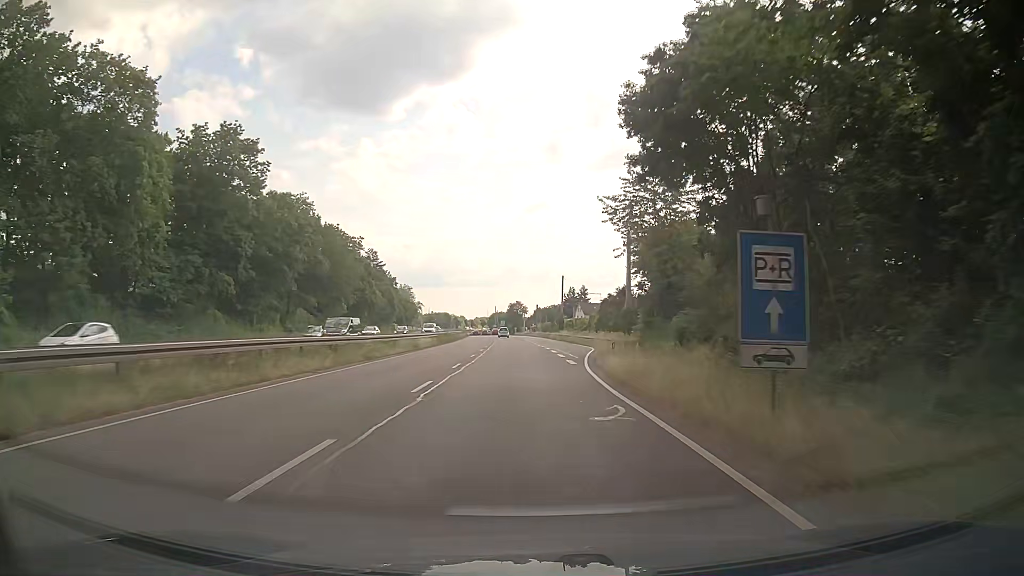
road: trunk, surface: asphalt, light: Day
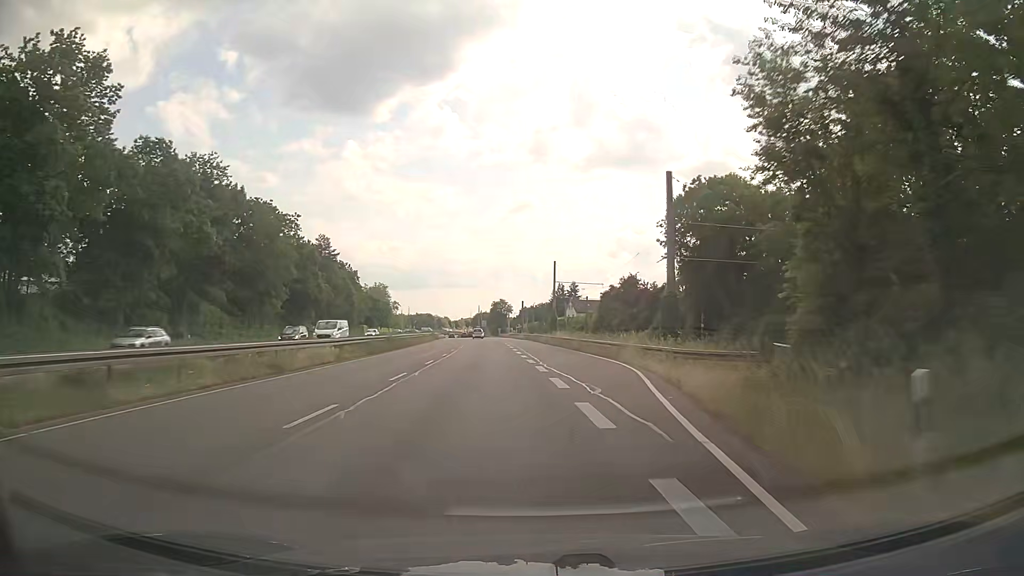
(+0.4, +22.9) m; +2°
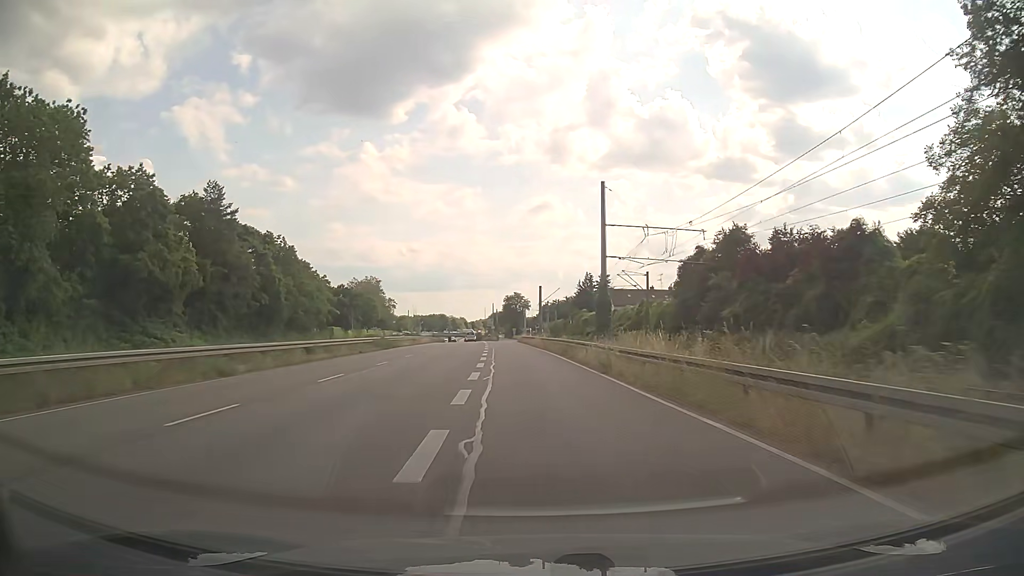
(-0.1, +44.7) m; -1°
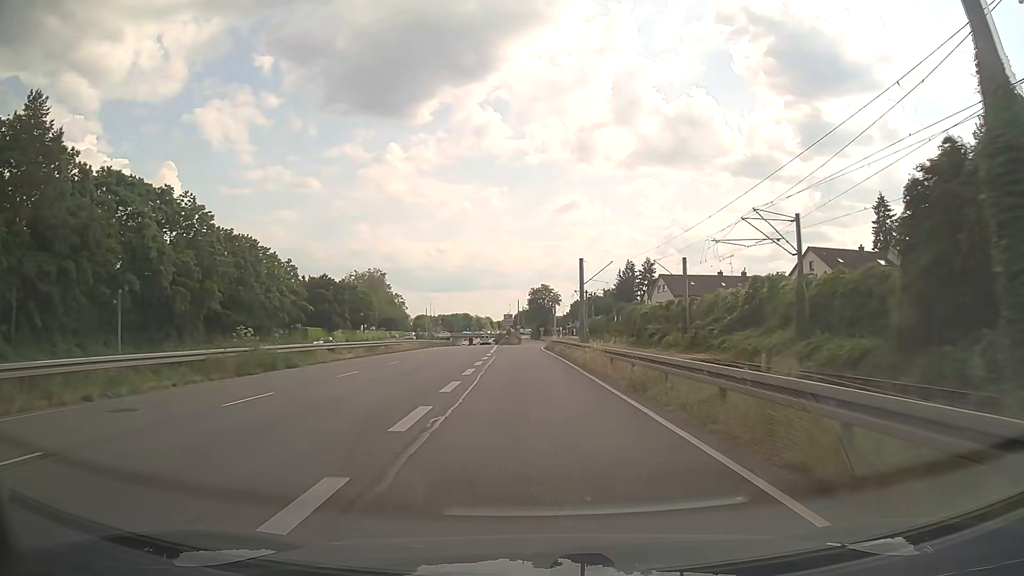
(-0.7, +32.7) m; -3°
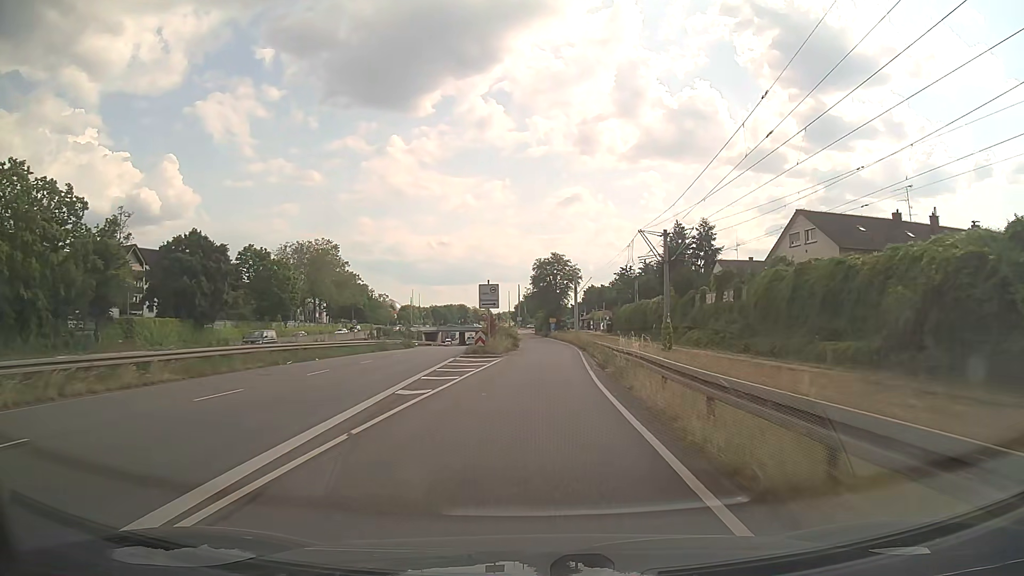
(-0.5, +53.0) m; 0°
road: trunk_link
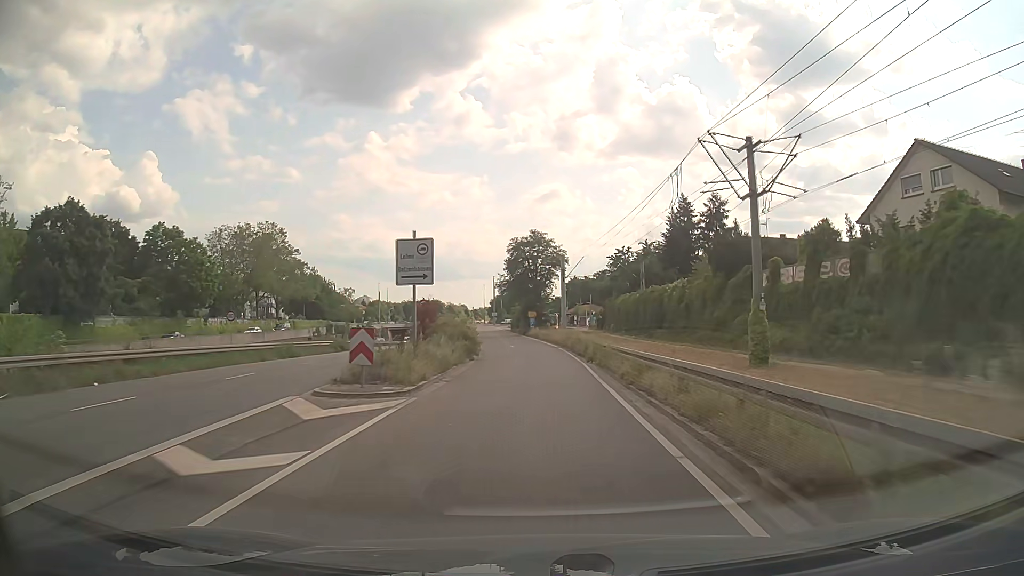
(+0.3, +20.4) m; +2°
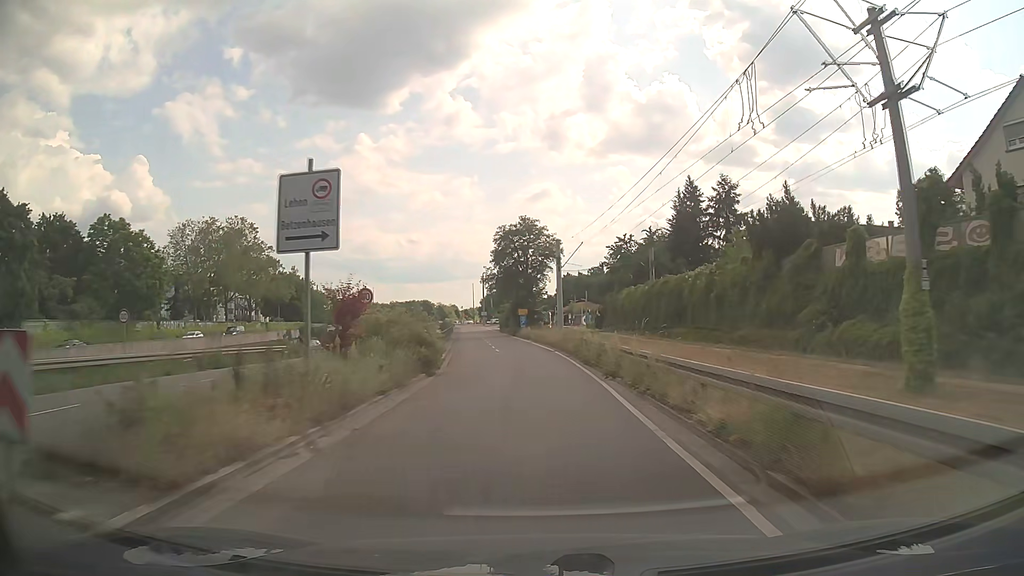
(+0.1, +10.0) m; +1°
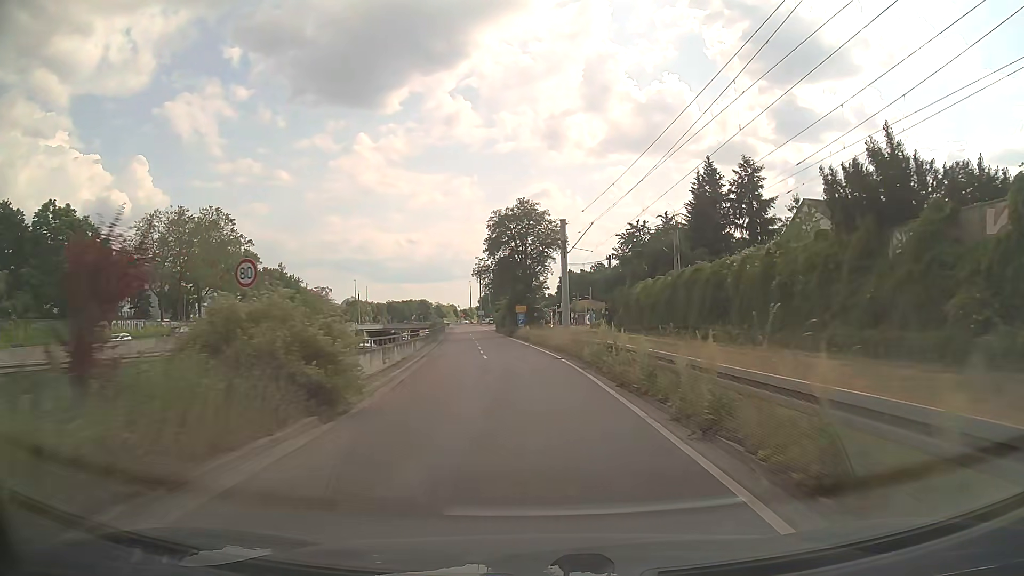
(0.0, +10.0) m; 0°
(0, +10) (0, +20) (-1, +30) (-2, +40) (-3, +50) (-4, +60) (-5, +70) (-6, +80) (-7, +90) (-8, +100) m
